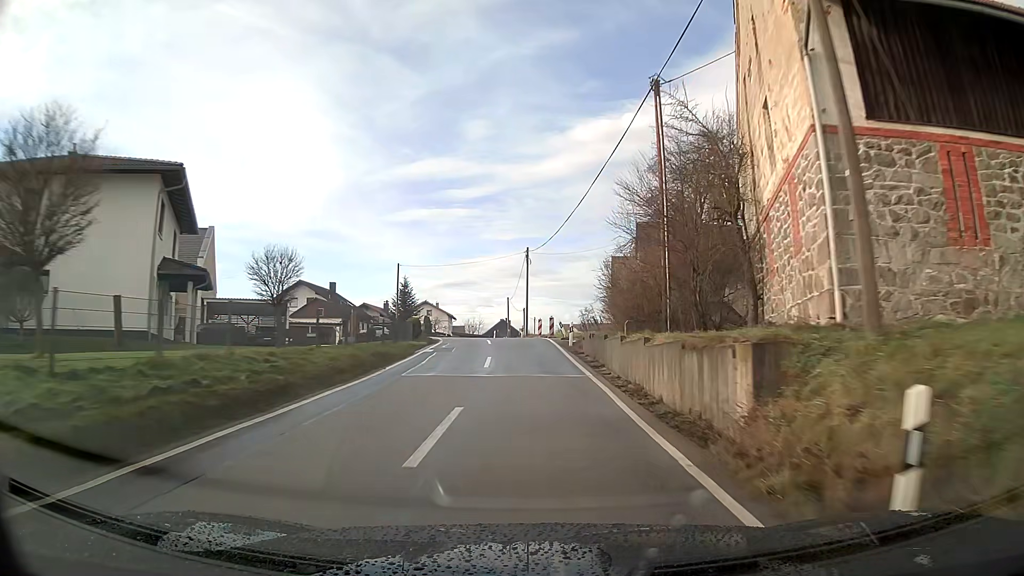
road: tertiary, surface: asphalt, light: Day
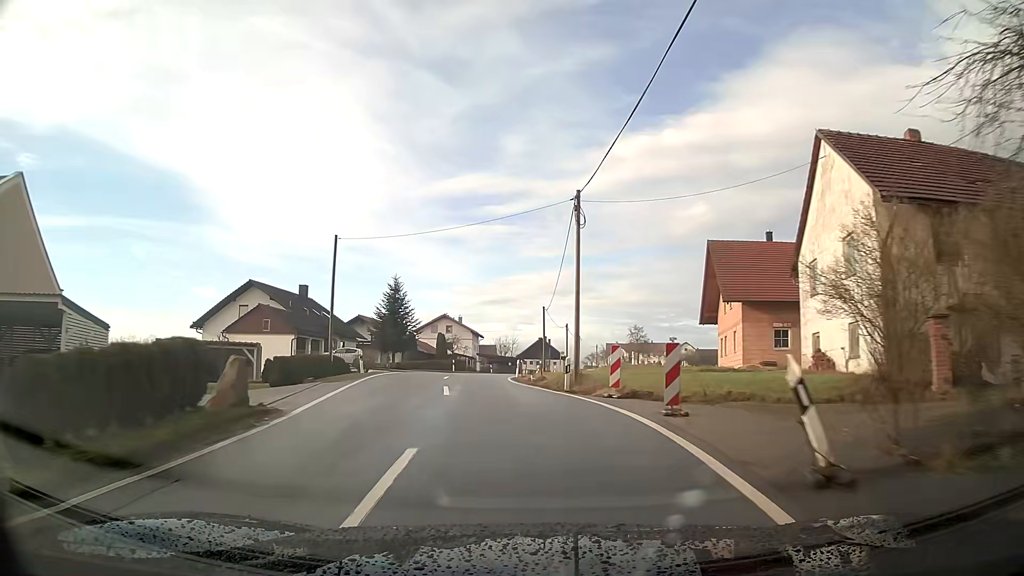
(-0.8, +27.1) m; -5°
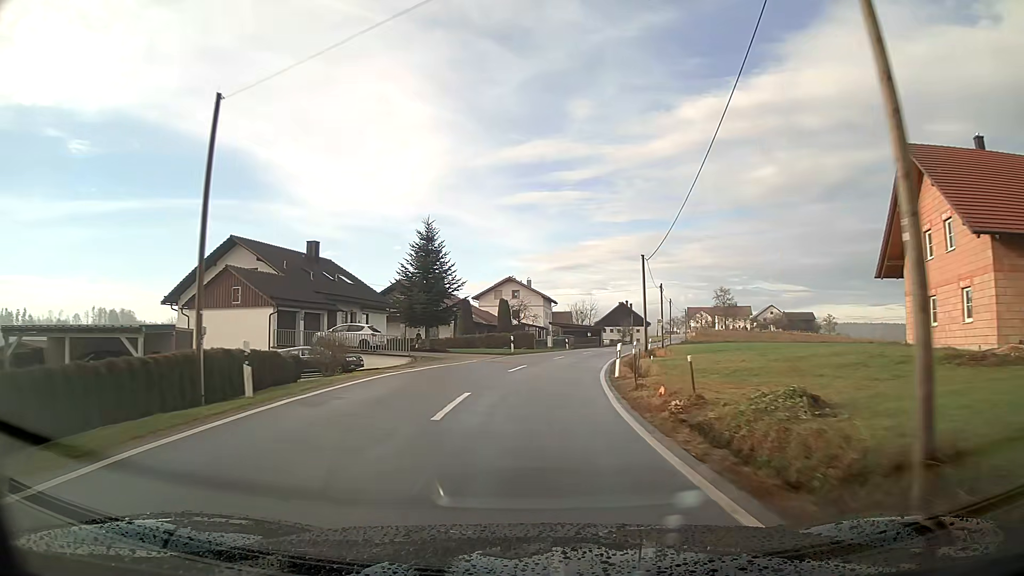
(-0.7, +18.0) m; -4°
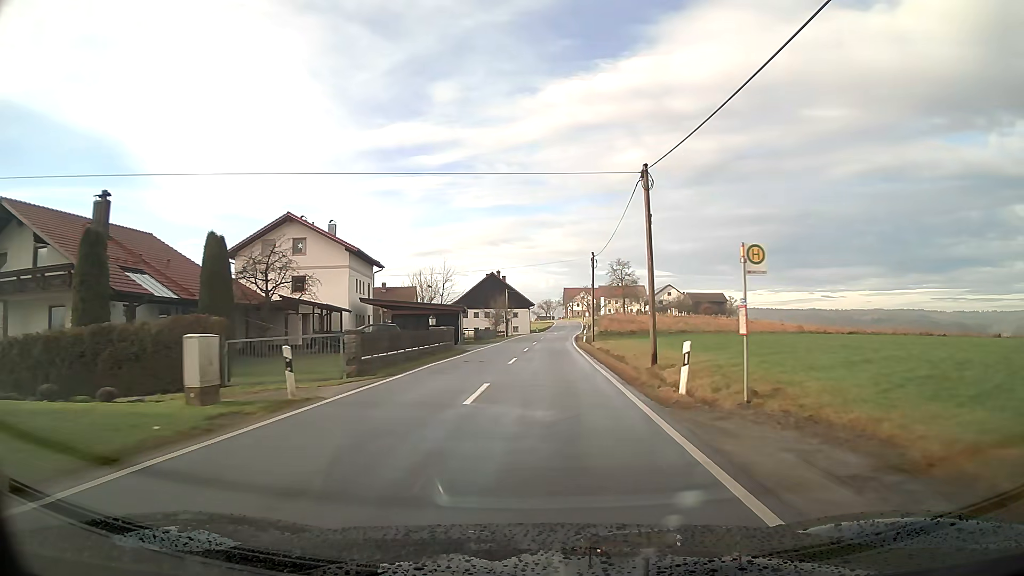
(+4.5, +46.0) m; +11°
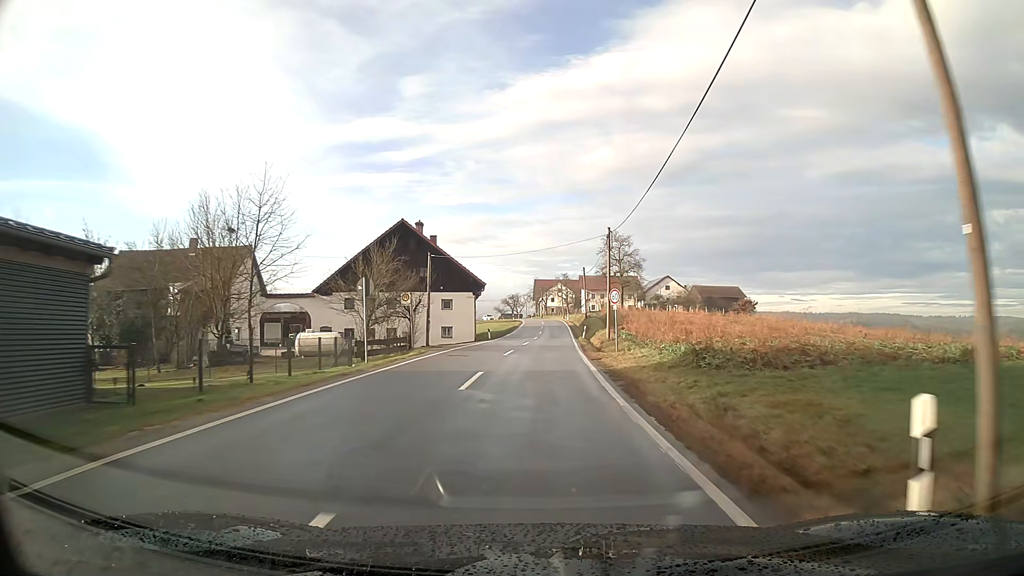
(+1.1, +46.6) m; +3°
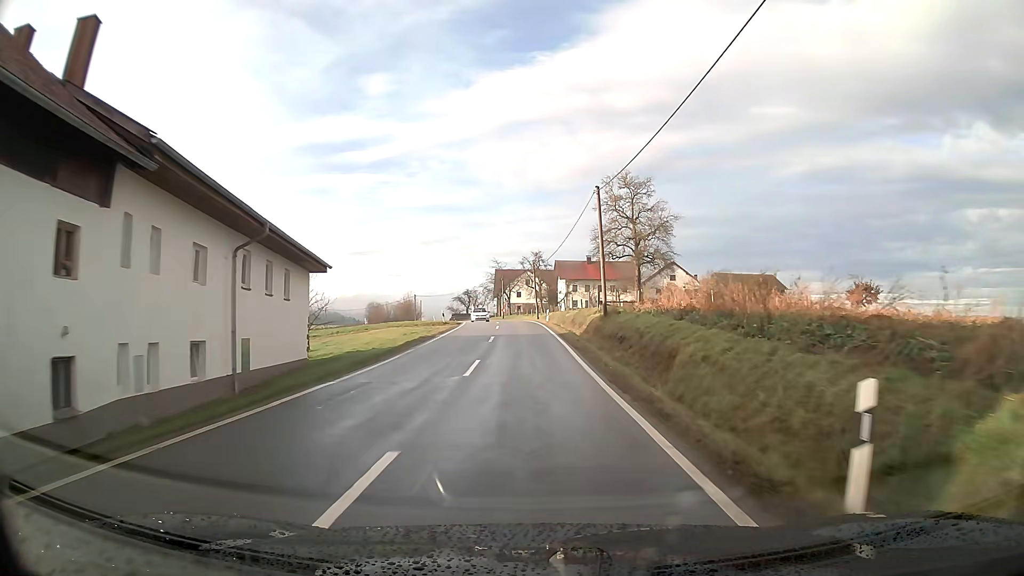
(+1.2, +45.8) m; +2°
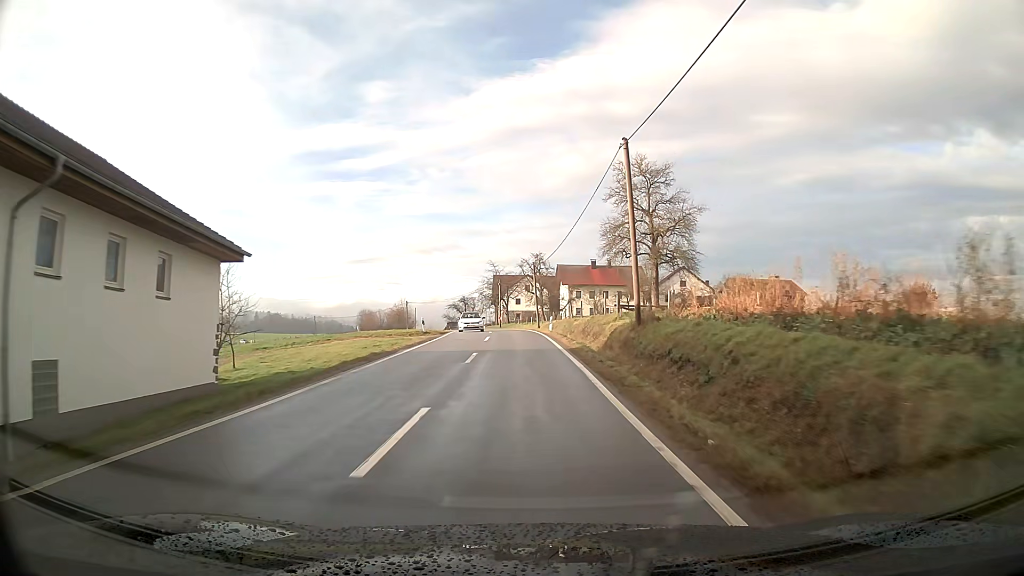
(0.0, +9.1) m; 0°
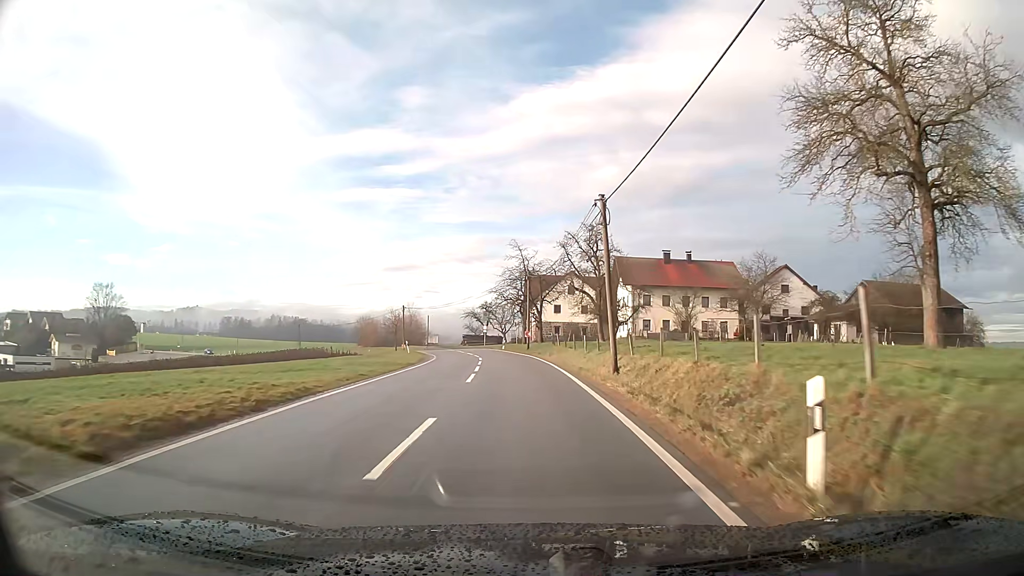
(-1.0, +35.9) m; -4°
